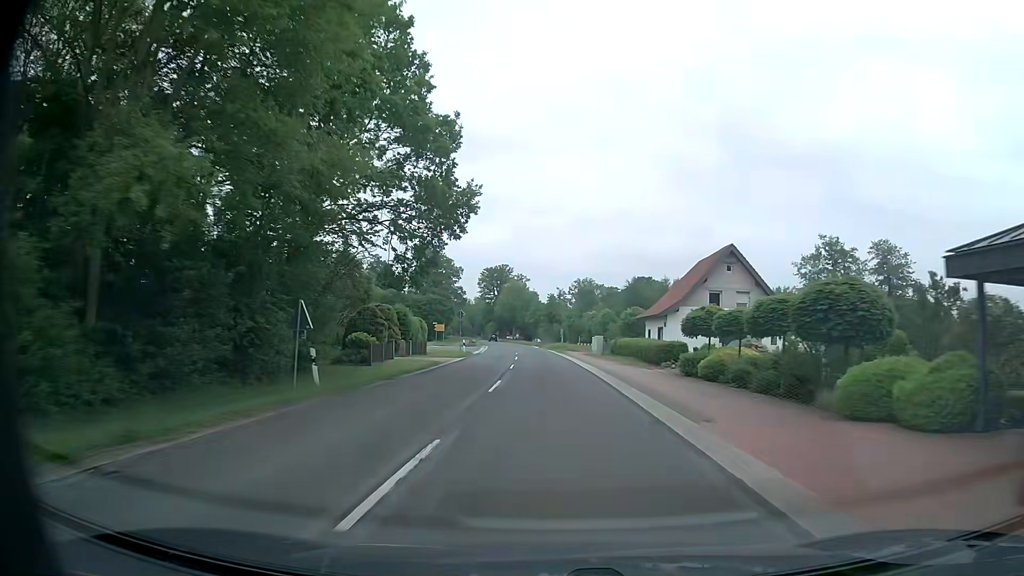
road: secondary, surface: asphalt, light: Day
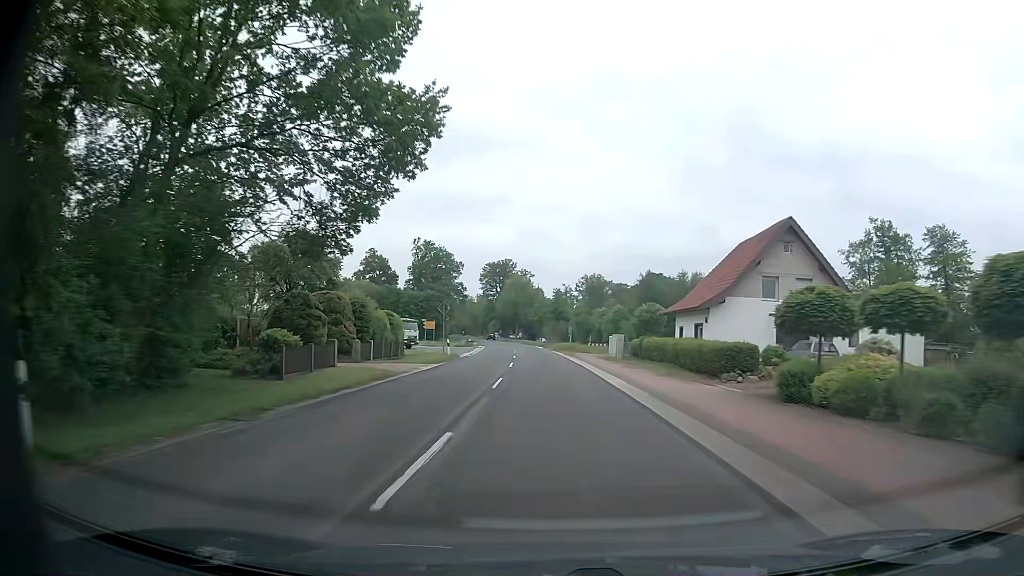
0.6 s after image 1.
(0.0, +11.4) m; 0°
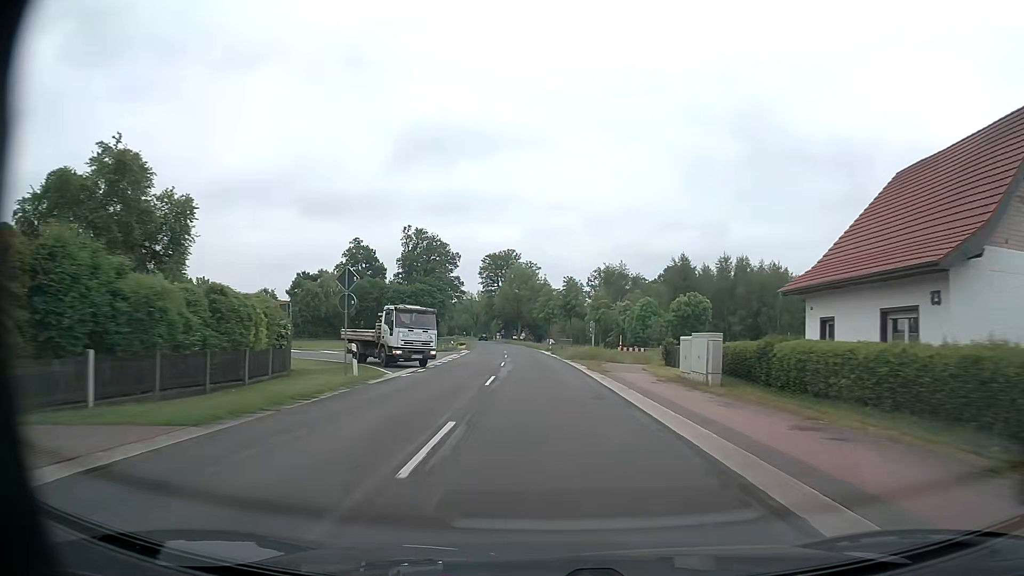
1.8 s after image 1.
(-0.3, +22.9) m; -1°
